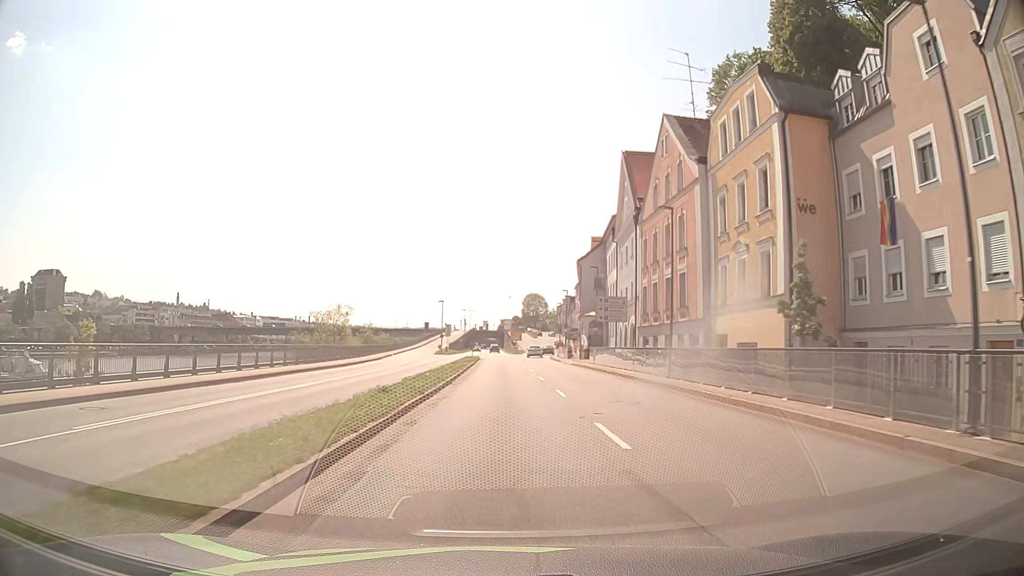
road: primary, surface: asphalt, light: Day
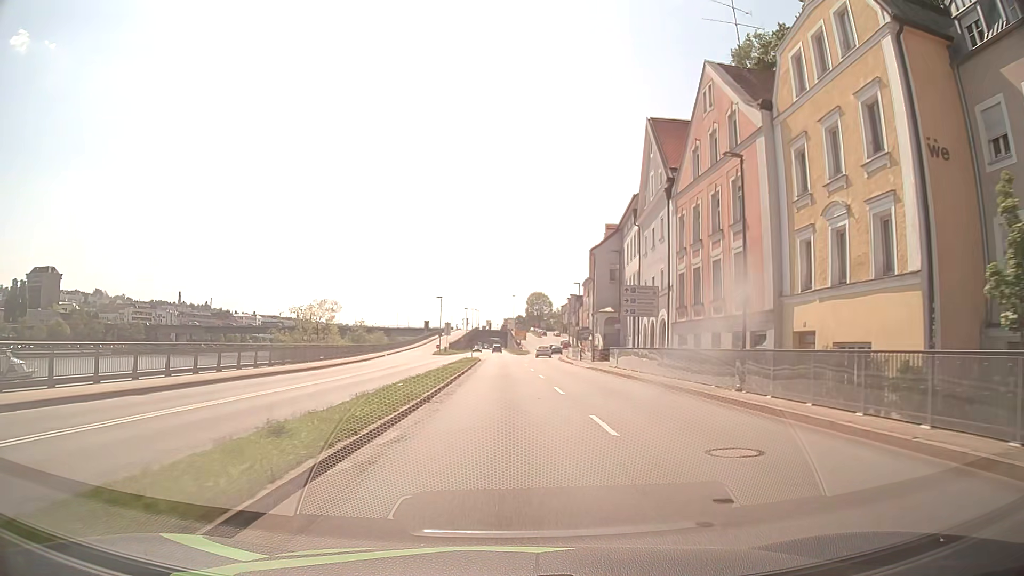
(0.0, +7.7) m; 0°
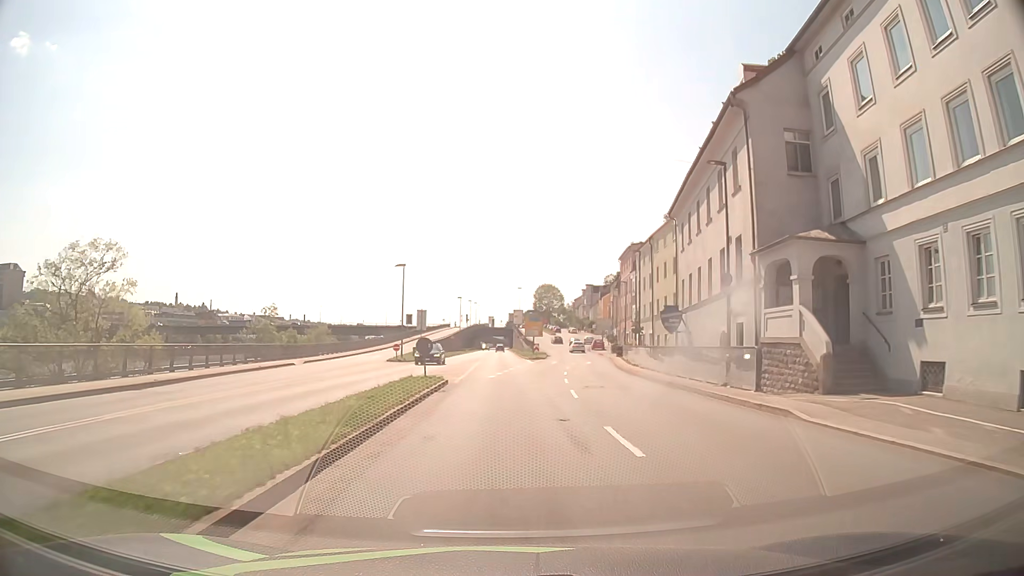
(-0.4, +38.0) m; -1°
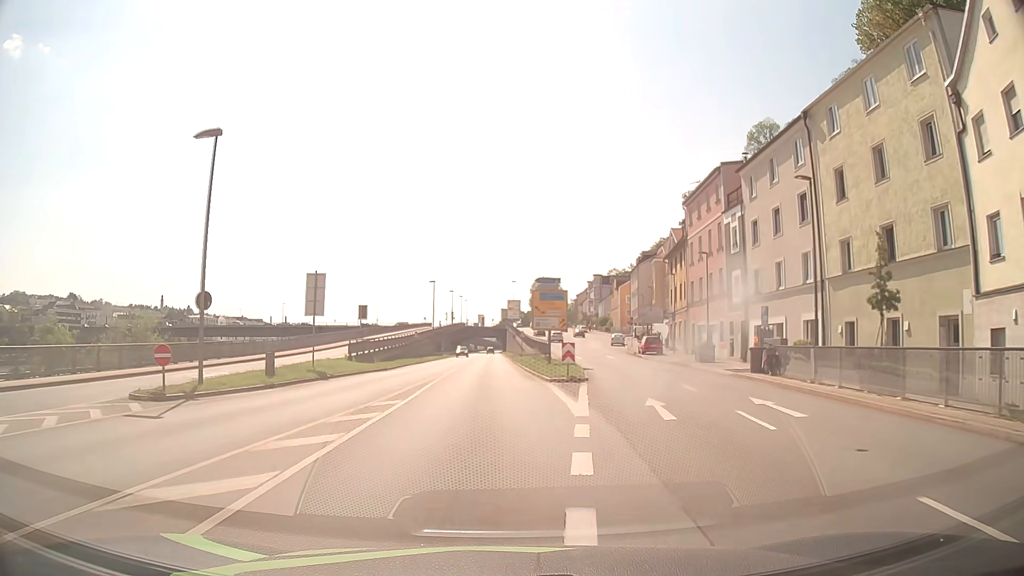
(+0.2, +37.2) m; 0°
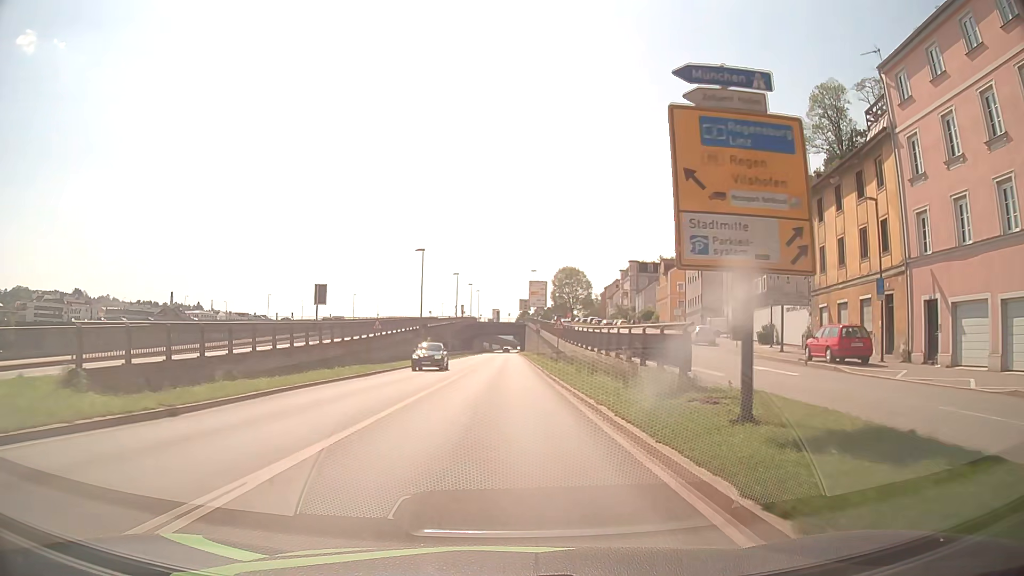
(-0.4, +30.0) m; -1°
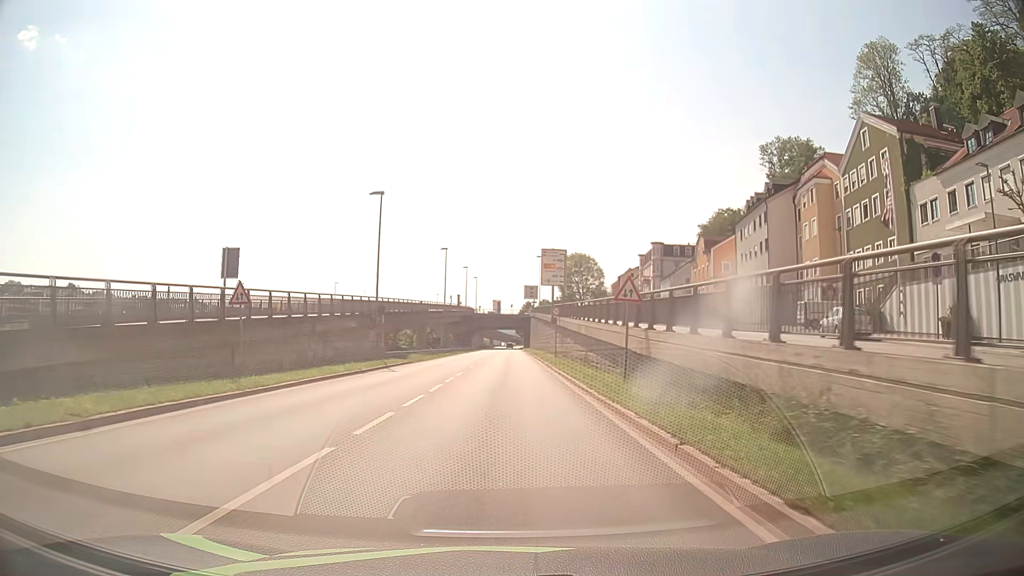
(-0.1, +23.0) m; 0°
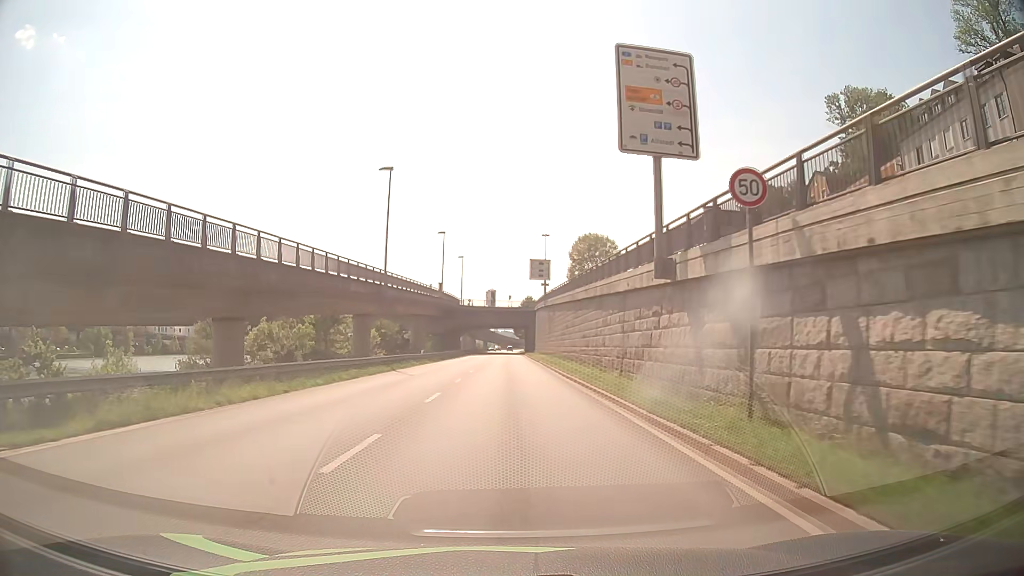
(+0.1, +39.0) m; 0°
(0, +10) (0, +20) (0, +30) (0, +40) (0, +50) (0, +60) (0, +70) (0, +80) (0, +90) (0, +100) m
